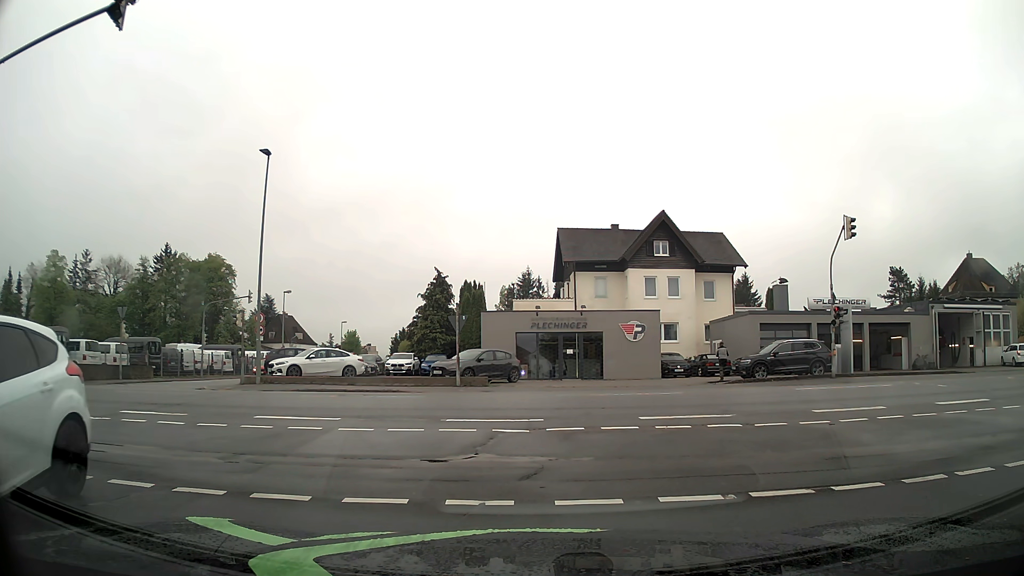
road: residential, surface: asphalt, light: Day
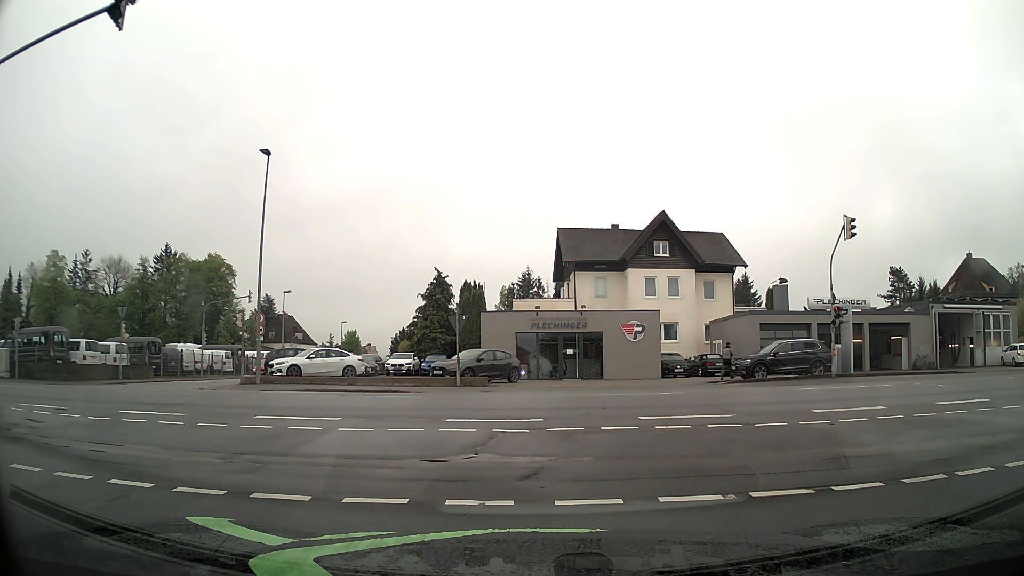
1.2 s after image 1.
(0.0, 0.0) m; 0°
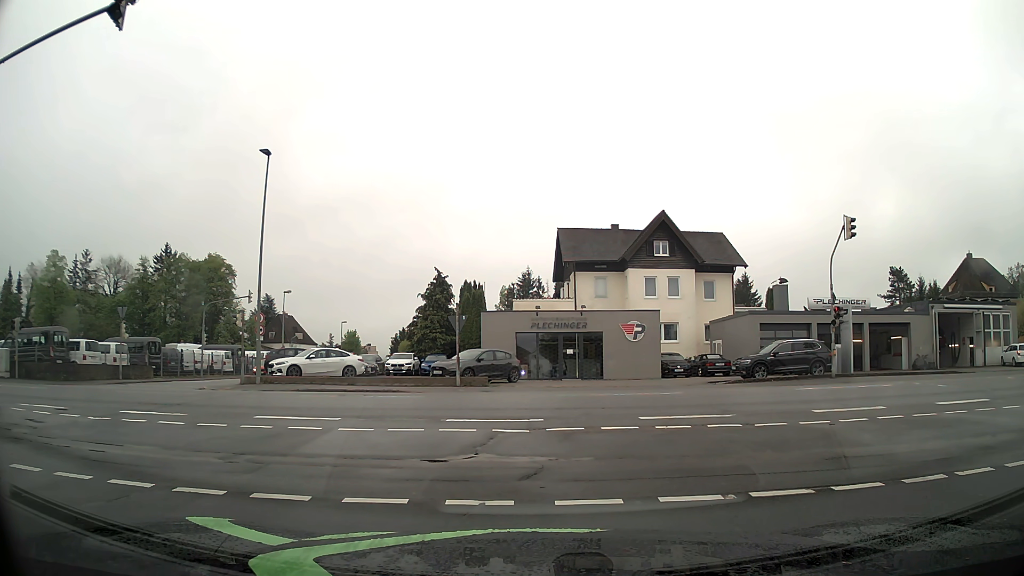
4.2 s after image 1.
(0.0, 0.0) m; 0°
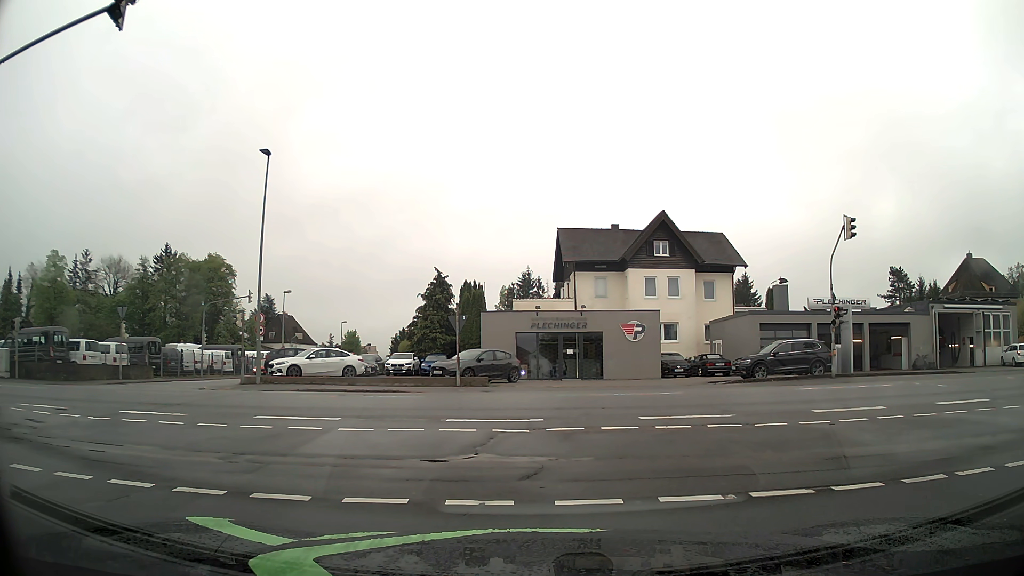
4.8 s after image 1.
(0.0, 0.0) m; 0°
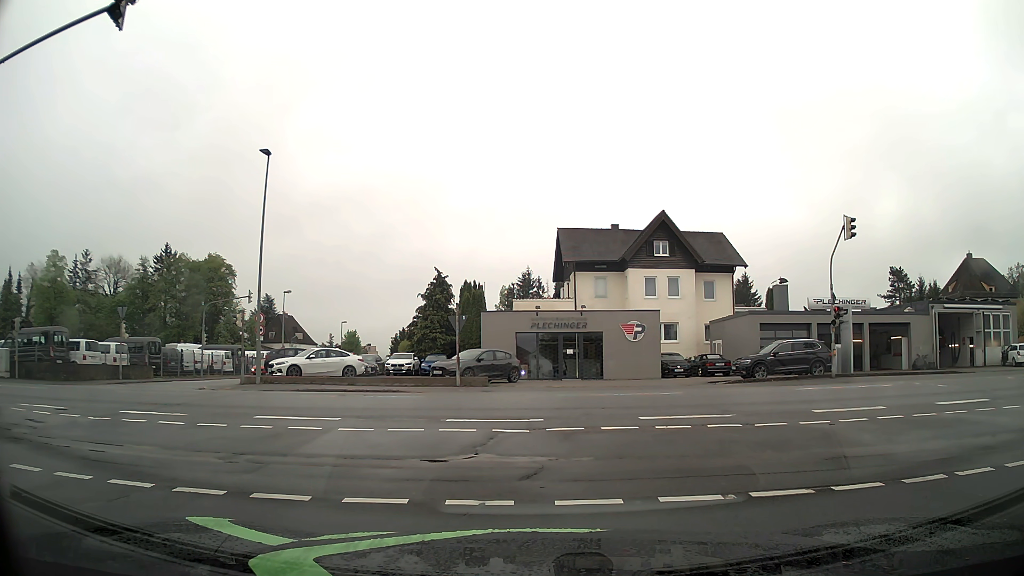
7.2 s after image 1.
(0.0, 0.0) m; 0°
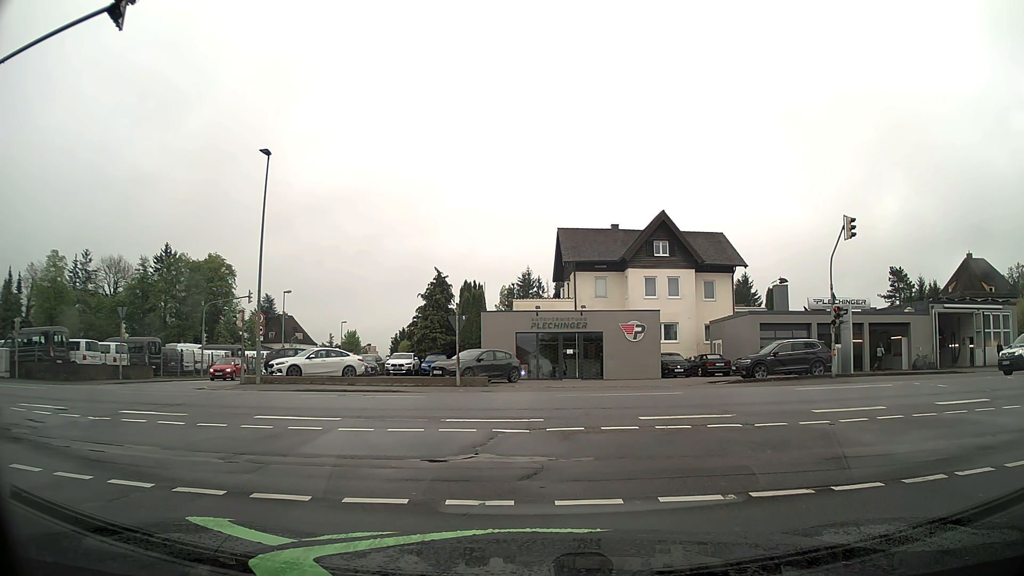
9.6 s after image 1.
(0.0, 0.0) m; 0°
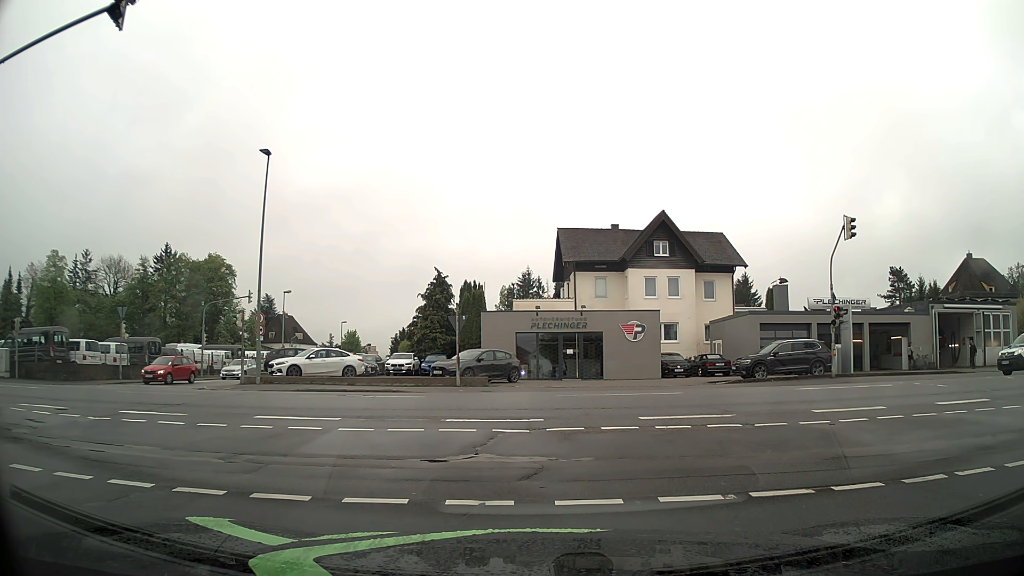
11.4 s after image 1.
(0.0, 0.0) m; 0°
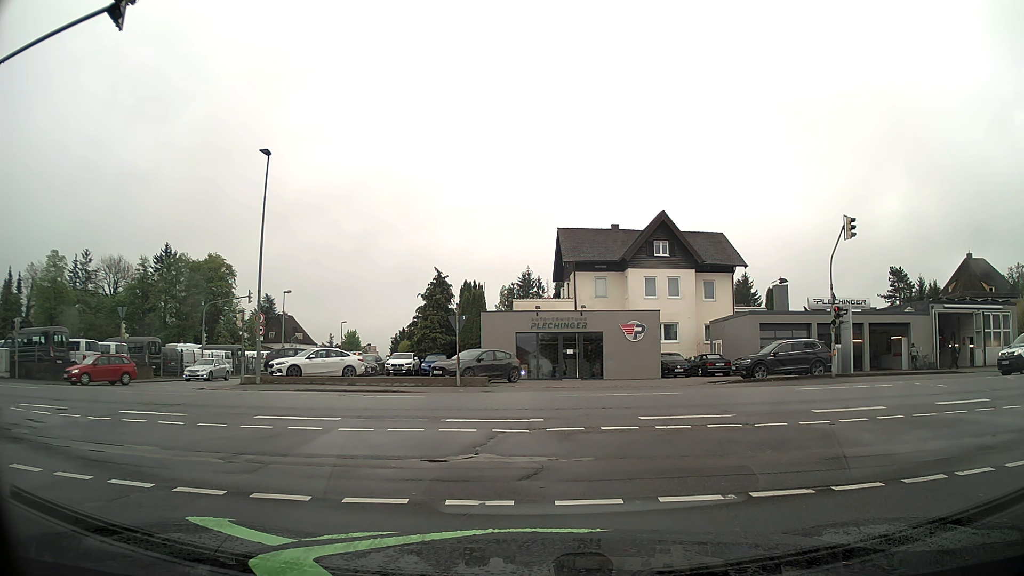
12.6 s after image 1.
(0.0, 0.0) m; 0°
(-1, +10) (-7, +18) (-16, +22) (-26, +23) (-36, +24) (-46, +24) (-56, +24) (-66, +24) (-76, +24) (-86, +24) m
